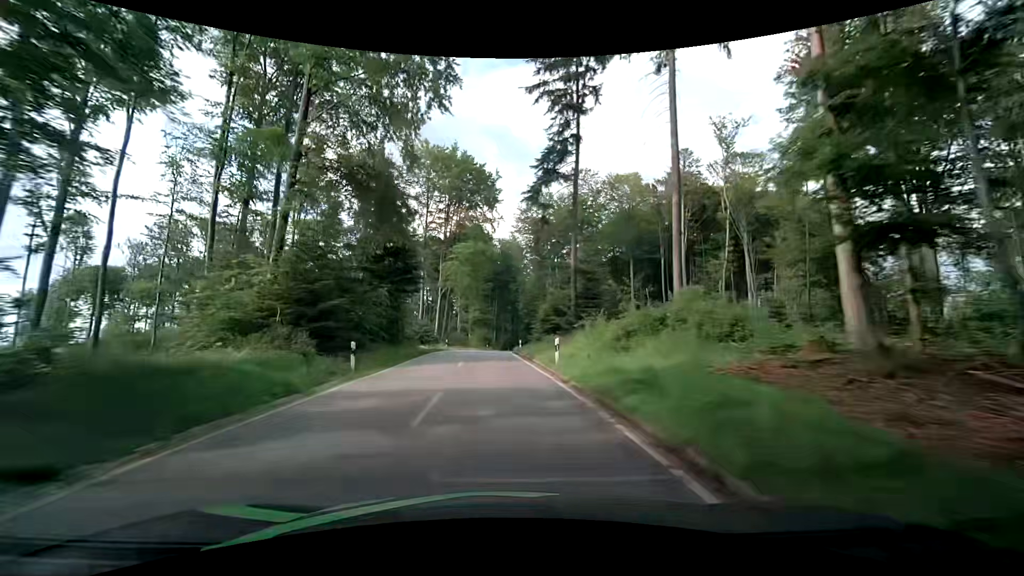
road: tertiary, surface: asphalt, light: Day
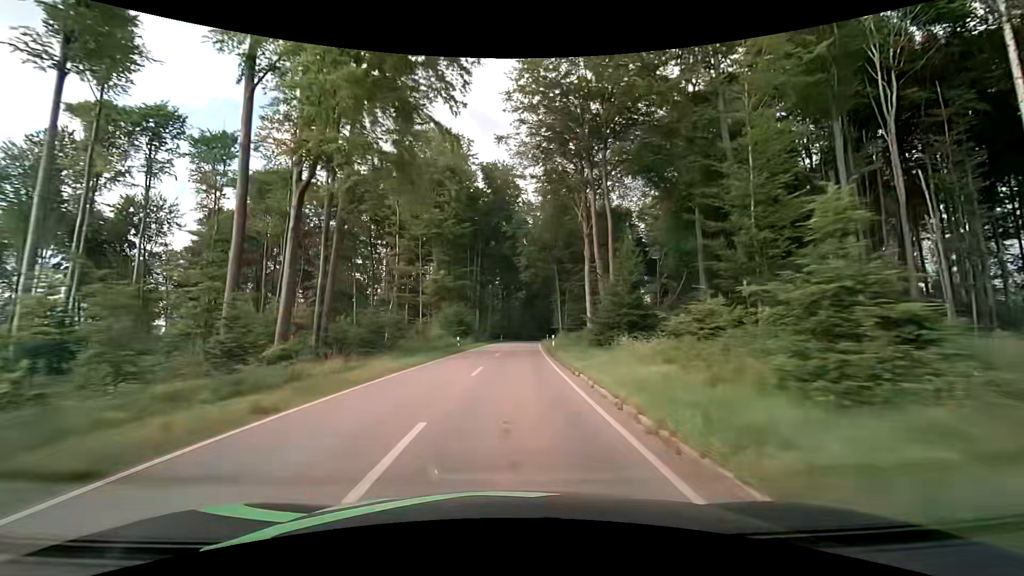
(-1.0, +52.3) m; +2°
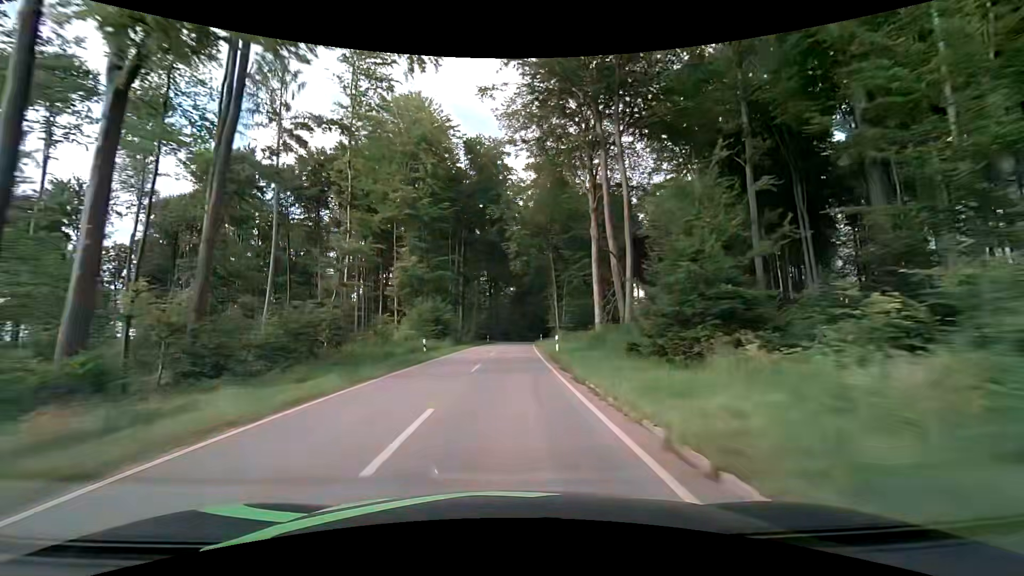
(+0.1, +10.6) m; +1°
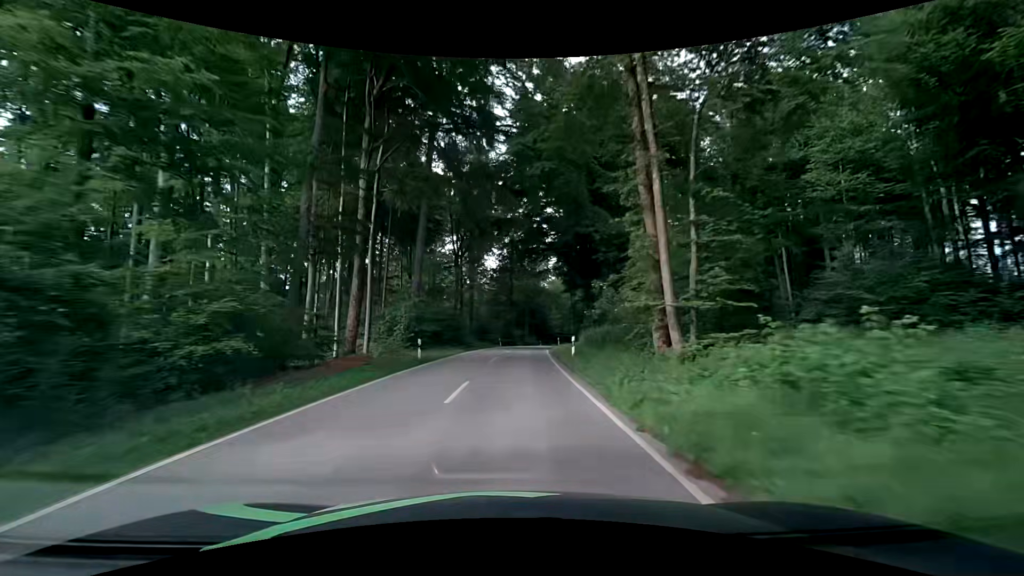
(+0.6, +43.7) m; +2°
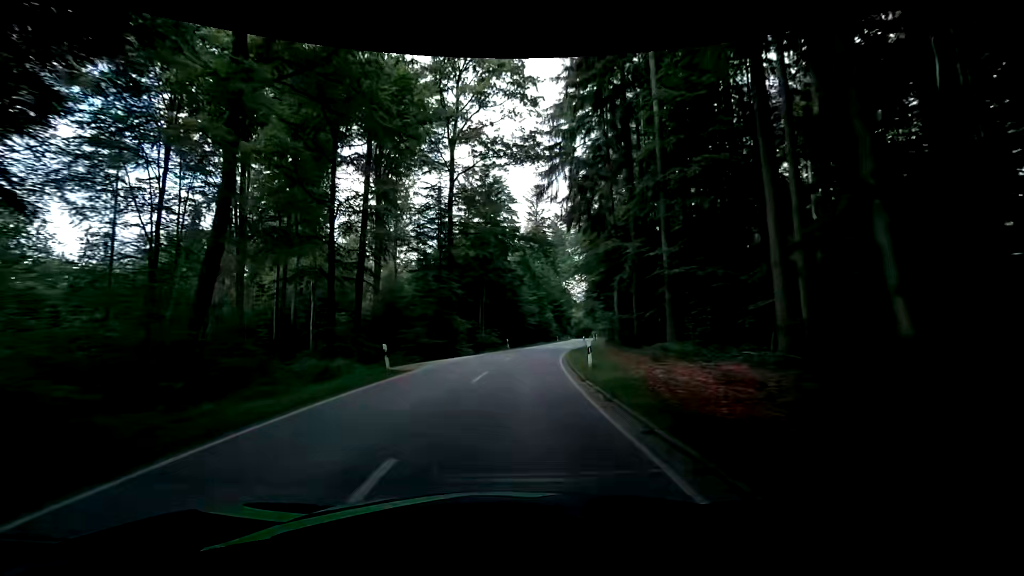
(+1.9, +44.1) m; +6°
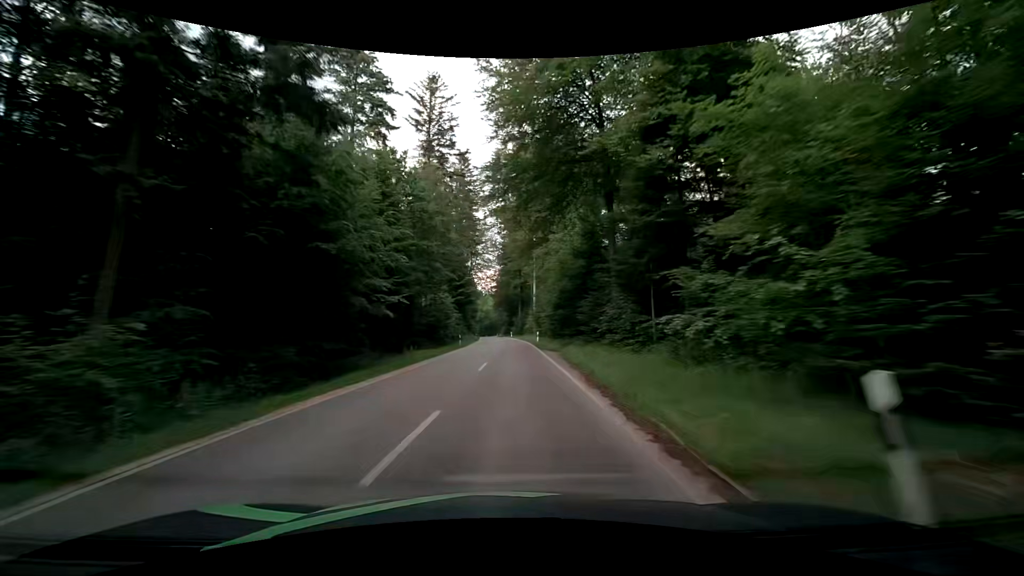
(+3.1, +44.7) m; +10°
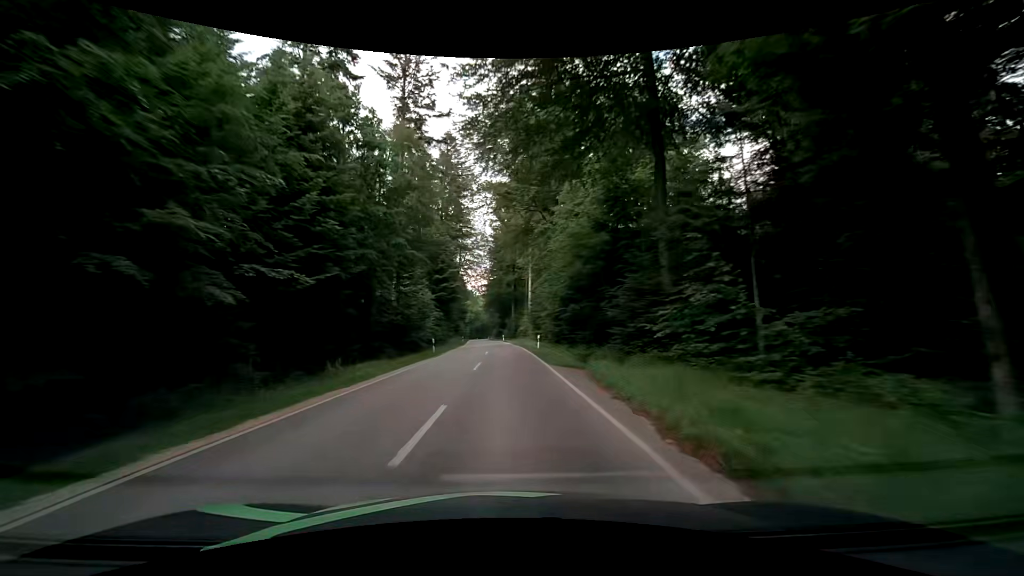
(+0.1, +11.5) m; +1°
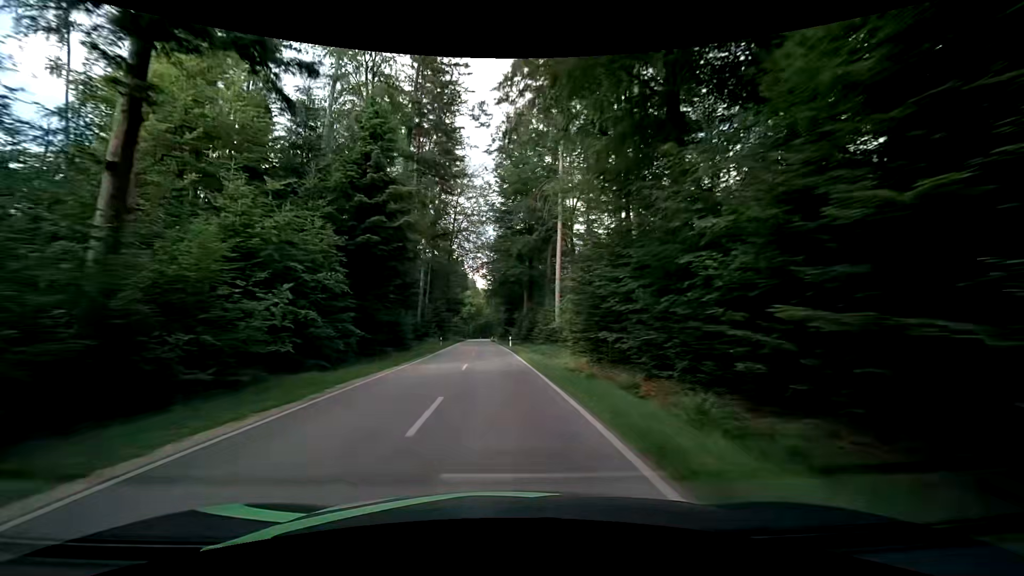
(0.0, +35.2) m; -1°
(0, +10) (0, +20) (-1, +30) (-1, +40) (-2, +50) (-2, +60) (-3, +70) (-3, +80) (-3, +90) (-4, +100) m
